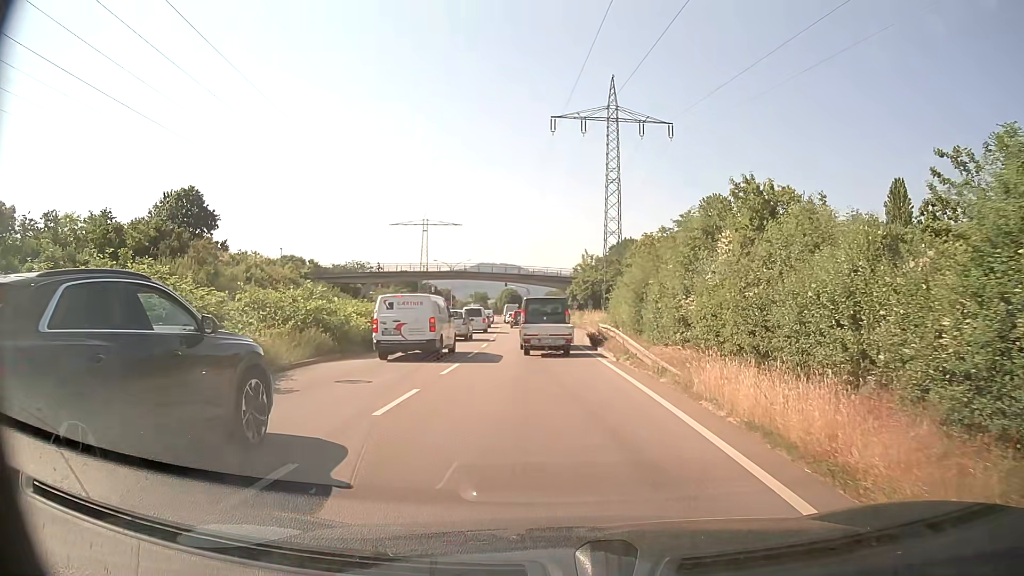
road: trunk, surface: asphalt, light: Day
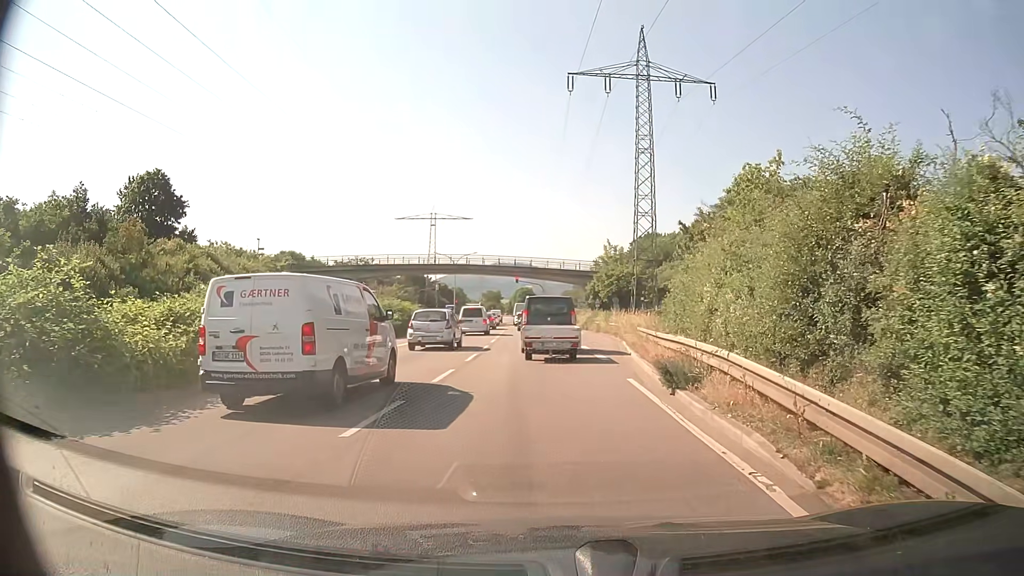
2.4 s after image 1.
(-0.2, +13.6) m; -1°
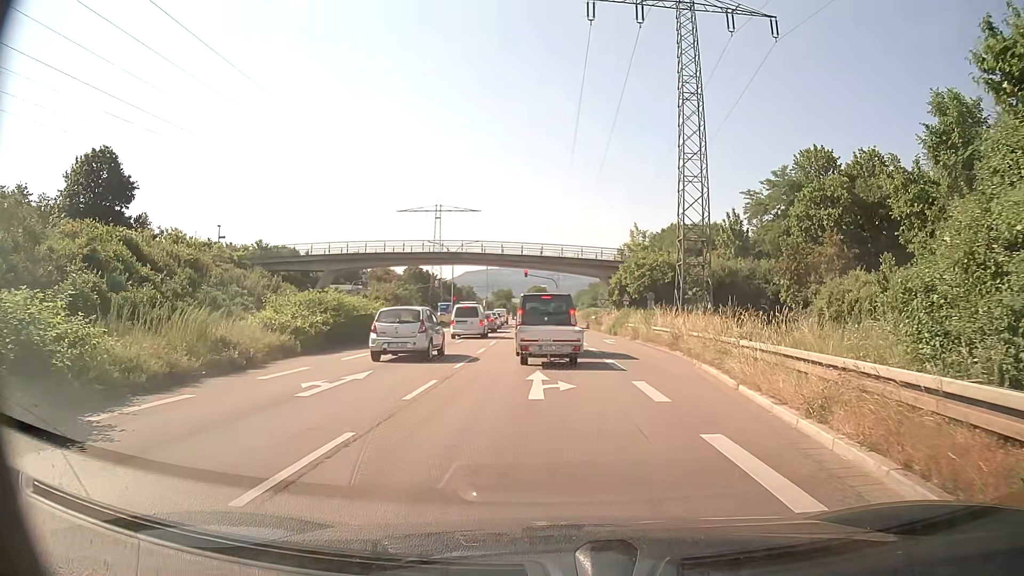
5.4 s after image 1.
(-0.2, +14.8) m; -1°
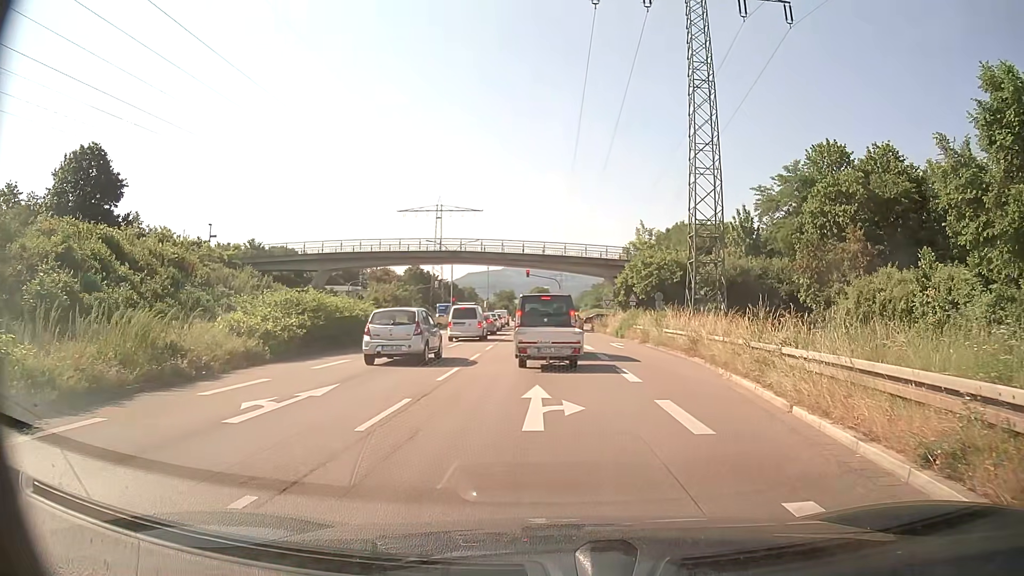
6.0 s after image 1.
(0.0, +2.7) m; 0°
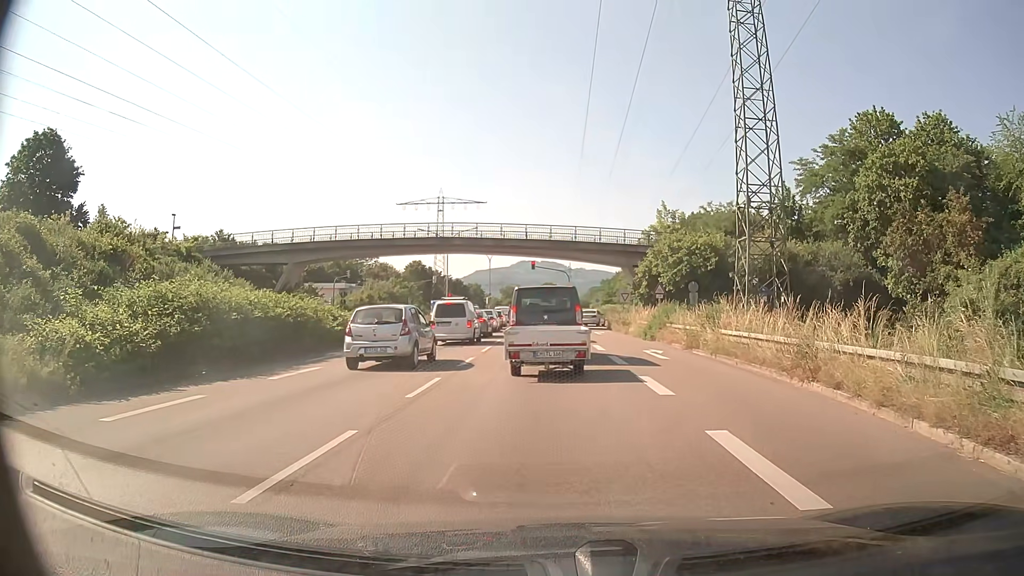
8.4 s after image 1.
(-0.1, +9.1) m; -1°
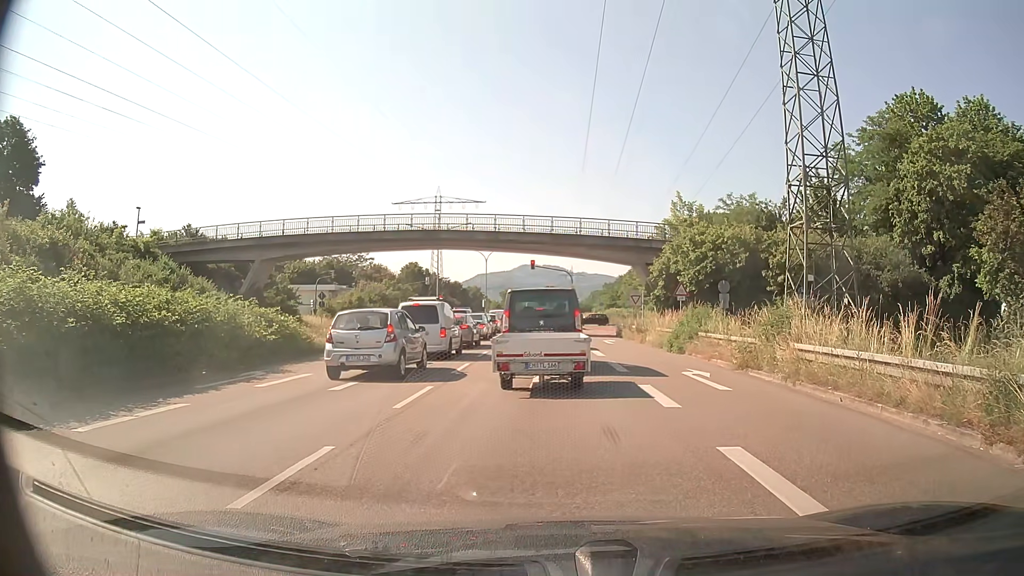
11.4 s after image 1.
(0.0, +6.6) m; +1°
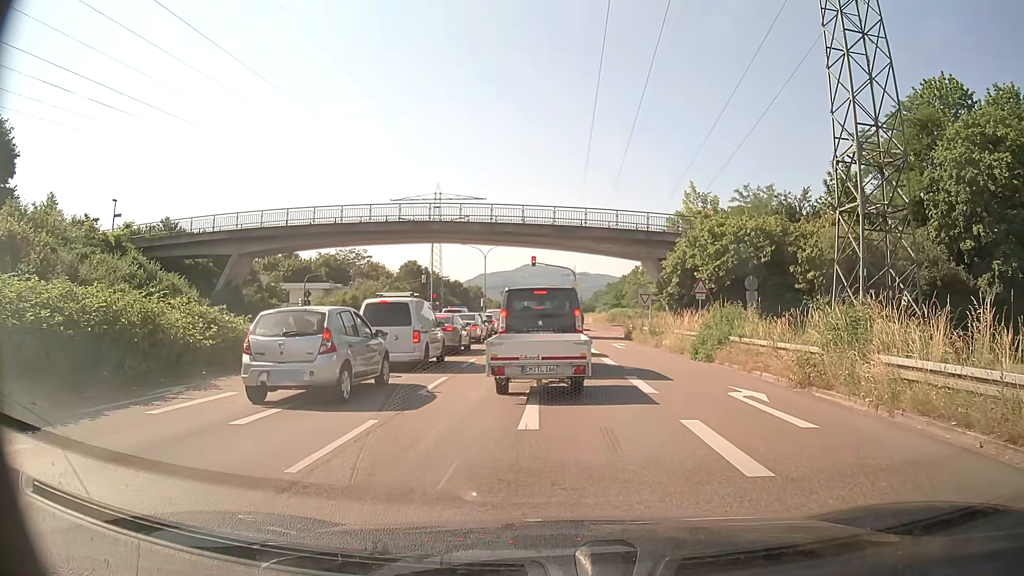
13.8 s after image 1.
(-0.1, +4.2) m; -1°
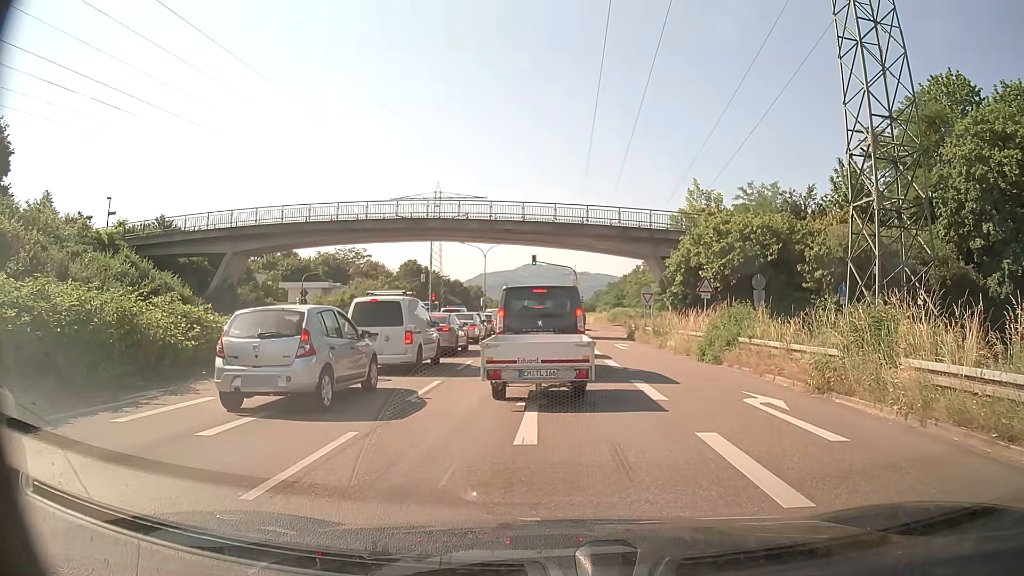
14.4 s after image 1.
(0.0, +0.9) m; -1°
